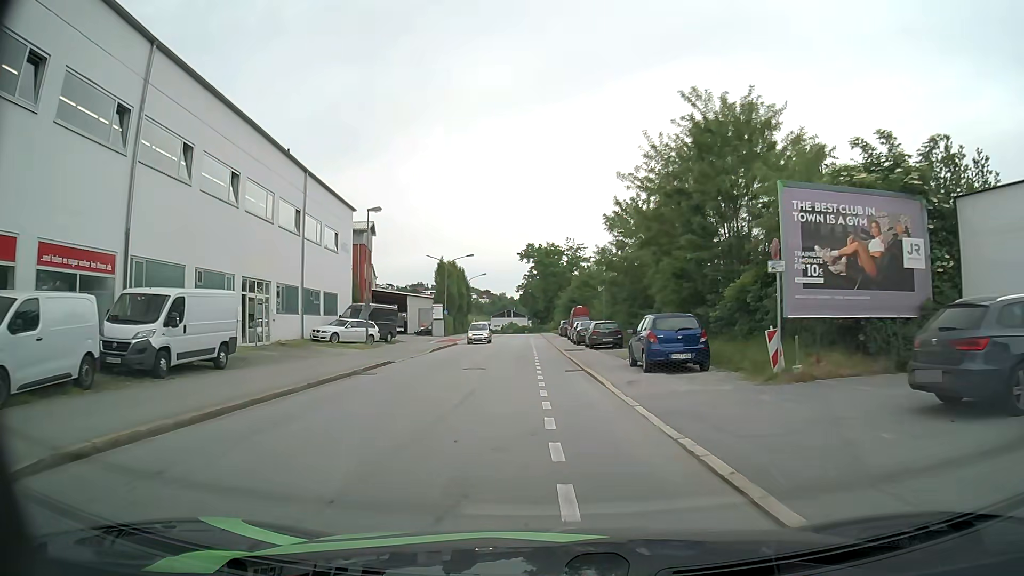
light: Day
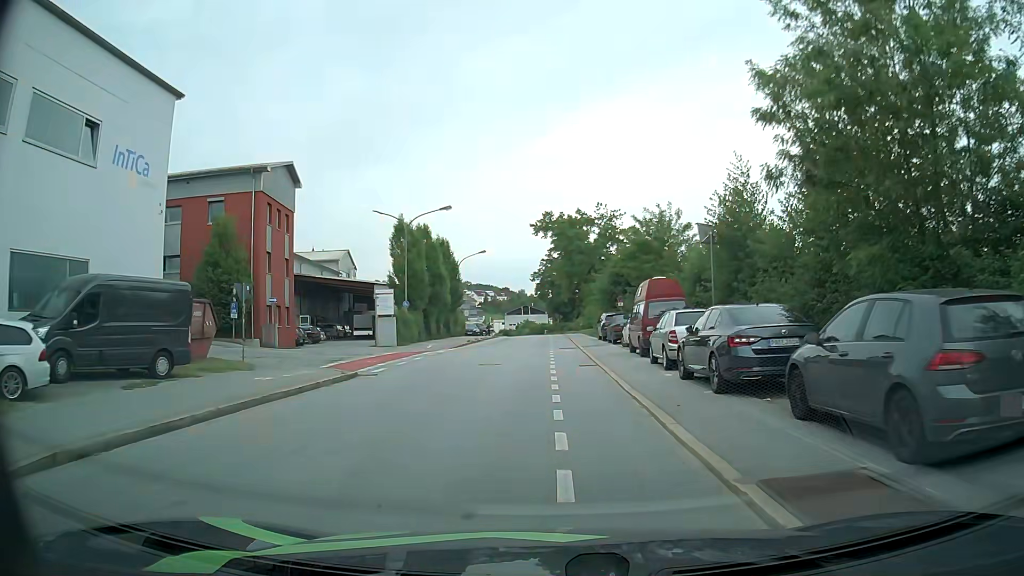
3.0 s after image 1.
(-0.6, +30.0) m; -2°
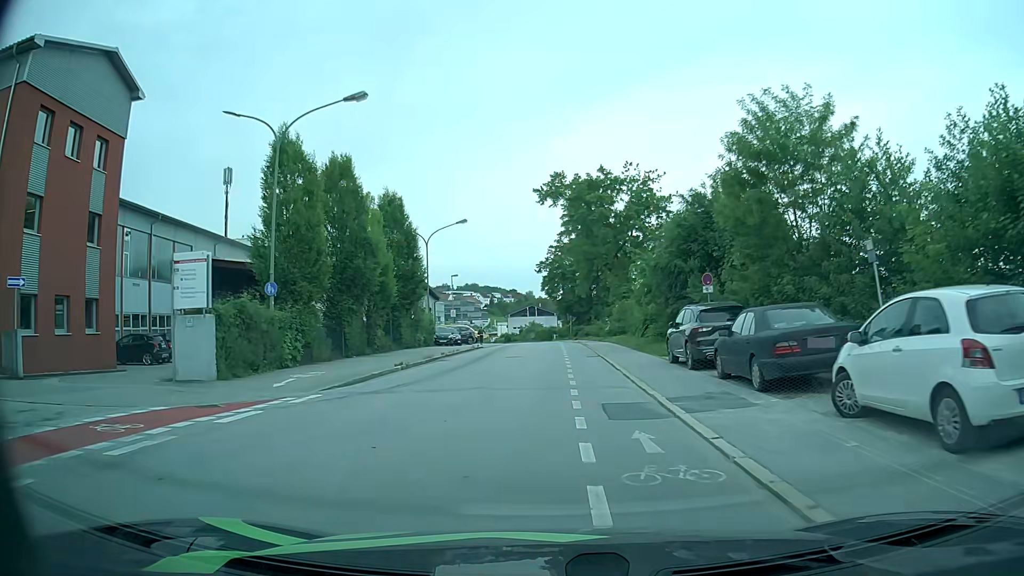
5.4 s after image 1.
(-0.1, +22.9) m; -1°
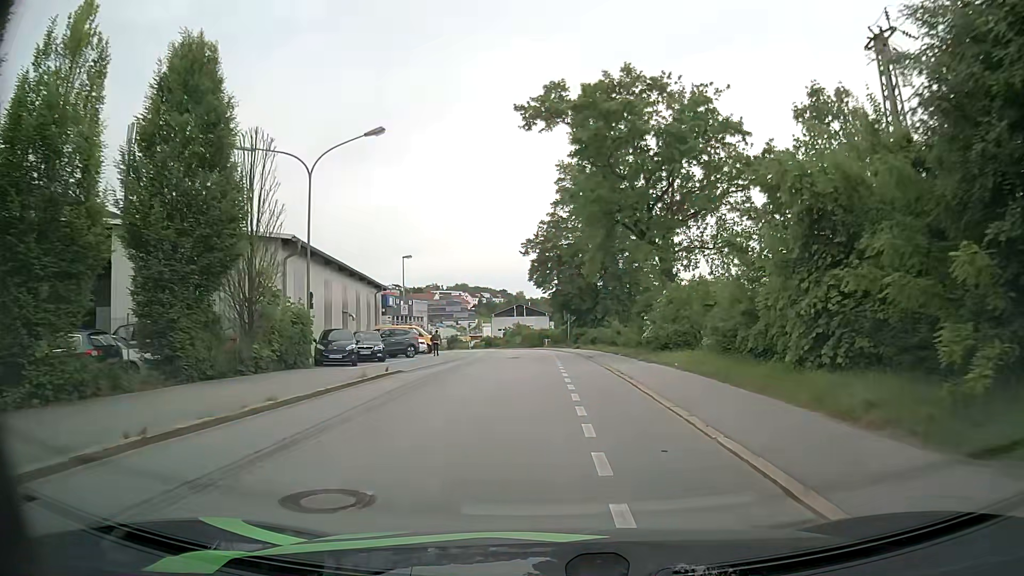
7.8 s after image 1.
(+0.1, +23.1) m; +1°
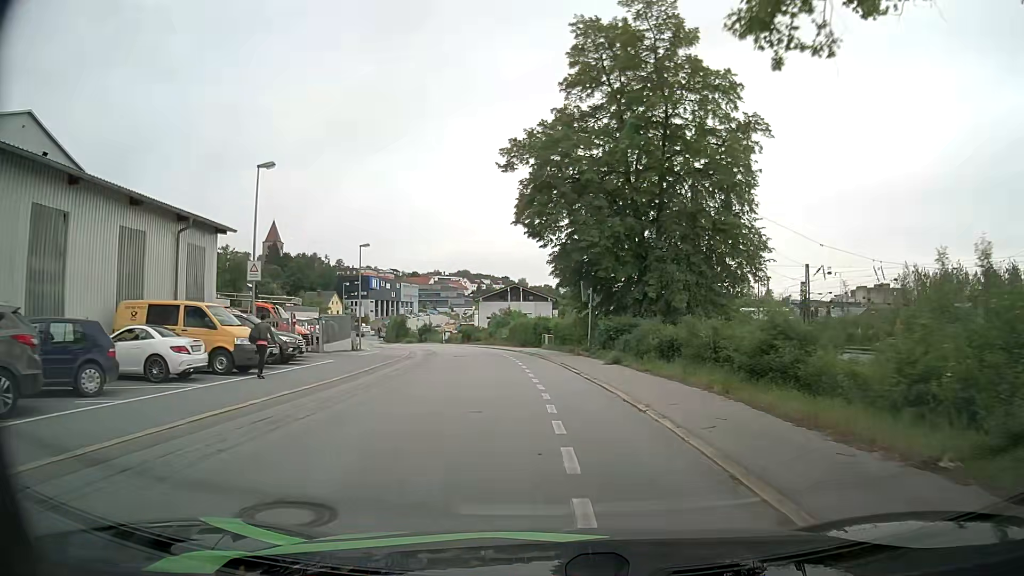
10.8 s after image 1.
(+0.2, +30.4) m; 0°
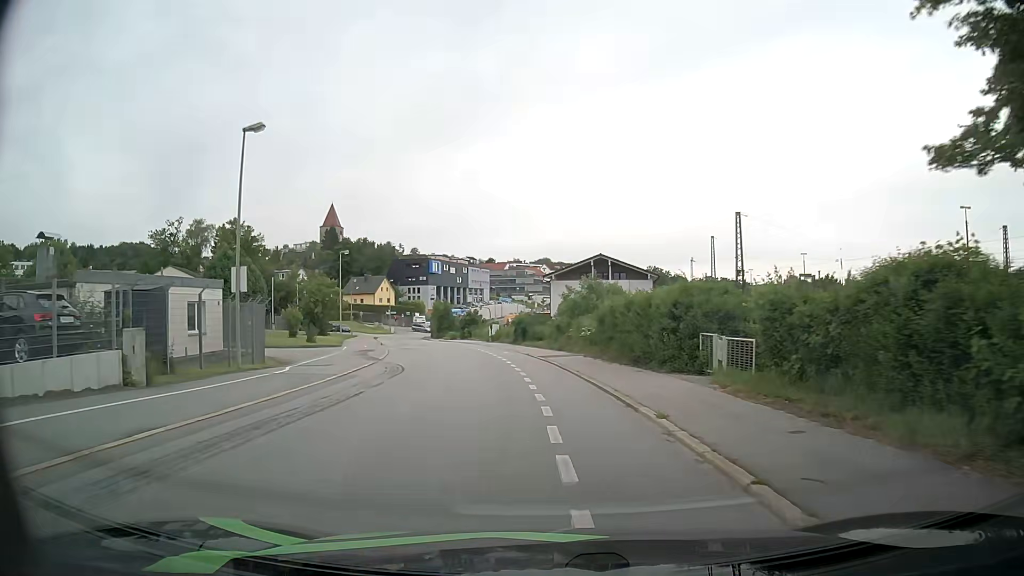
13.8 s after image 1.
(-1.7, +31.3) m; -7°
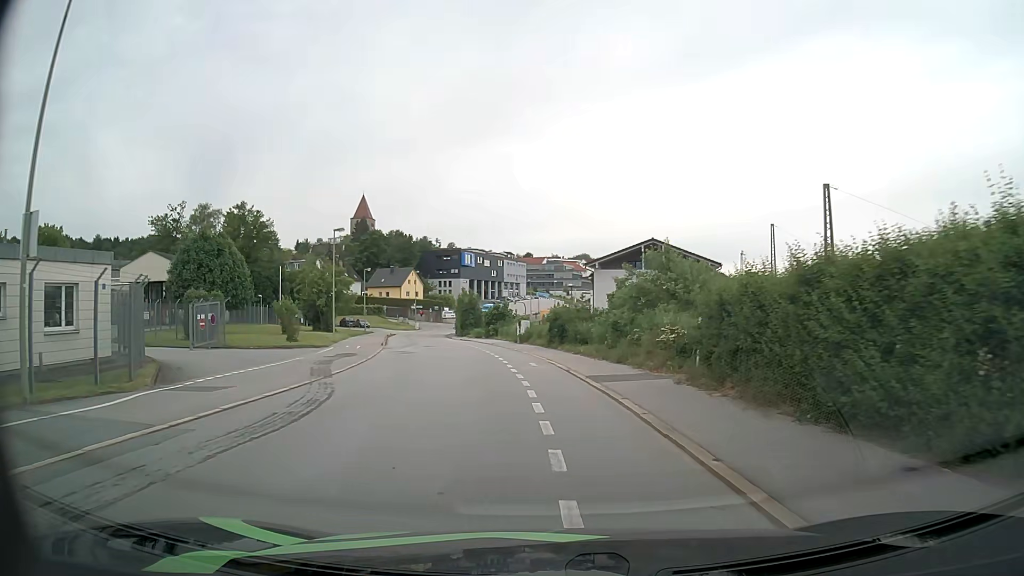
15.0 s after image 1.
(-0.3, +11.8) m; -3°
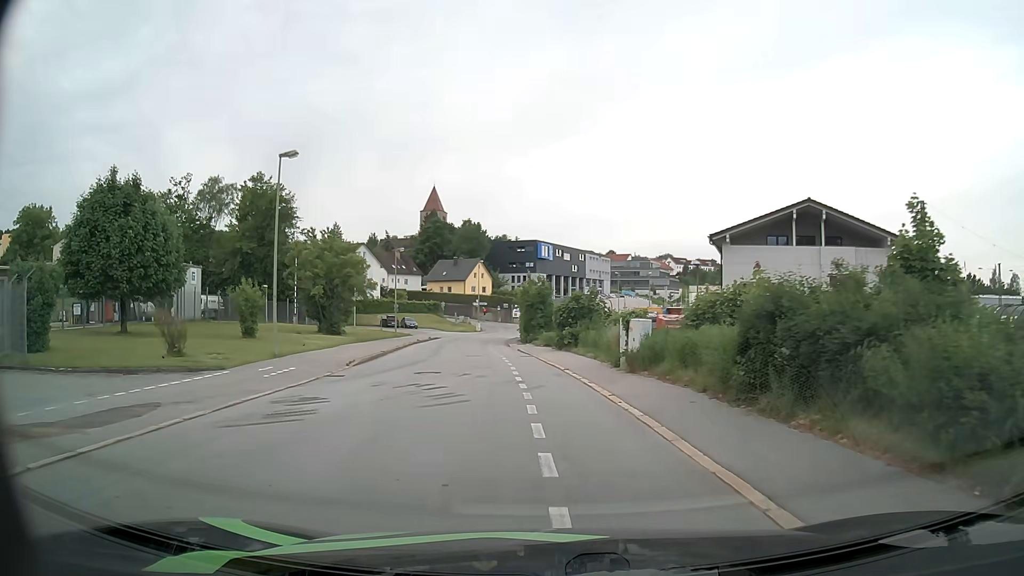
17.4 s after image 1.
(-1.4, +22.5) m; -7°
(0, +10) (-1, +20) (-2, +30) (-3, +40) (-5, +50) (-5, +60) (-6, +70) (-5, +80) (-3, +89) (+3, +98) m
